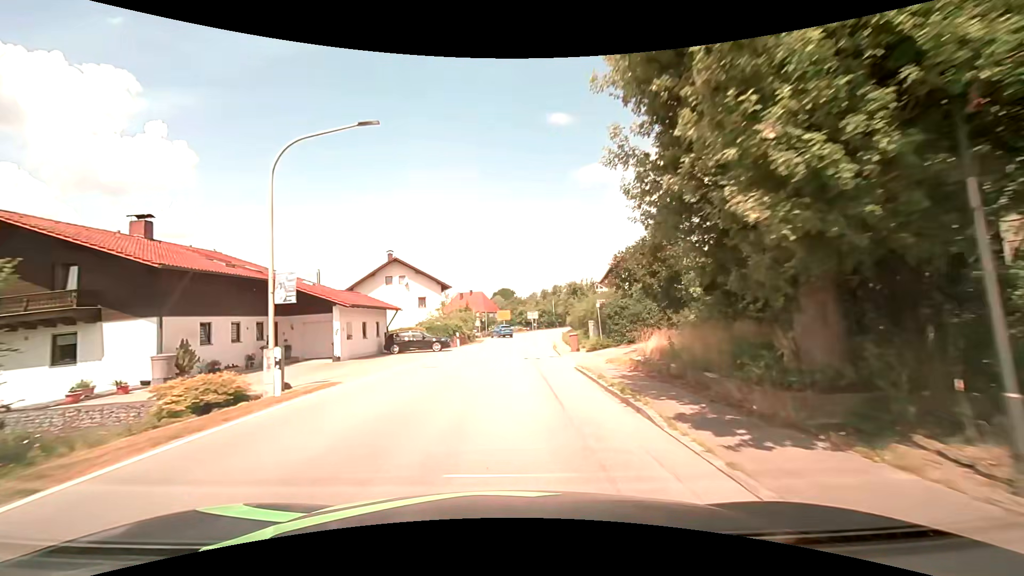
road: tertiary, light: Day
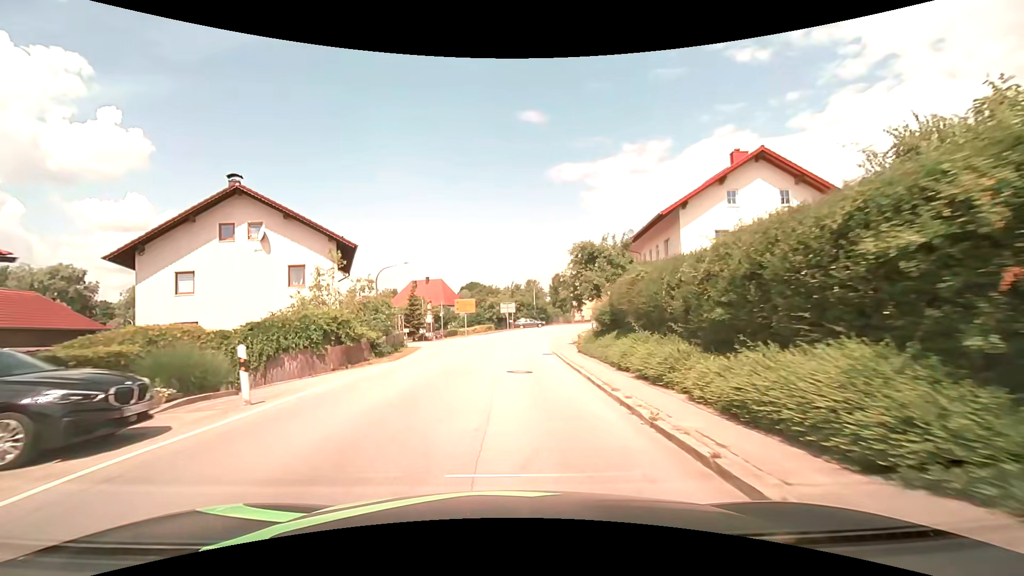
(+0.5, +26.2) m; +3°
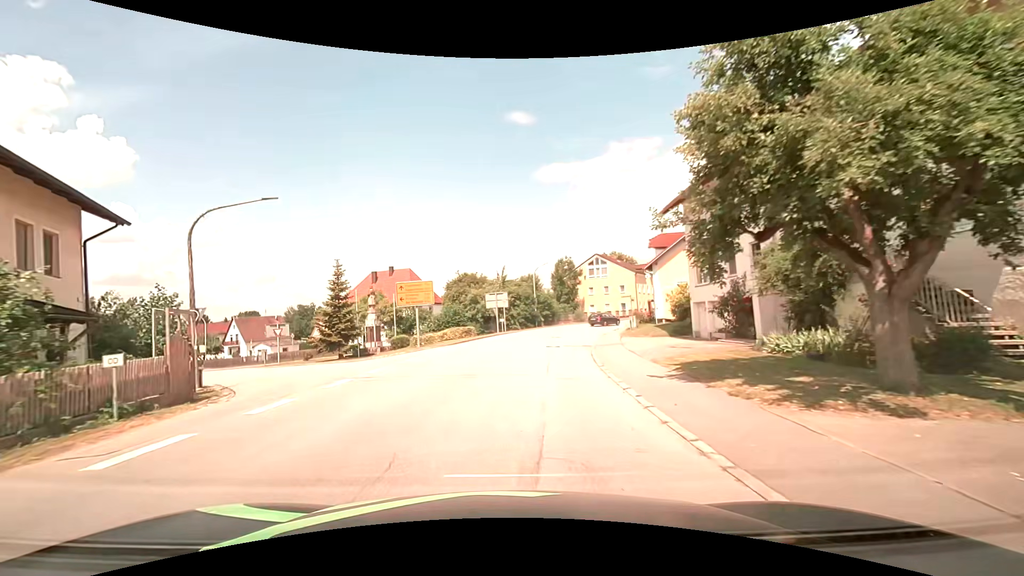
(+0.3, +22.6) m; +1°
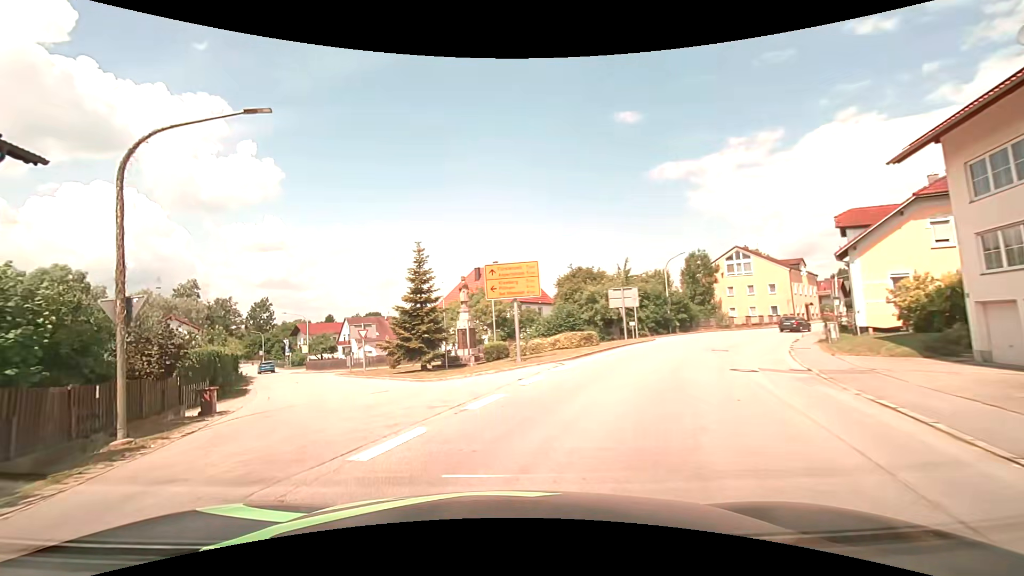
(-1.0, +9.6) m; -12°
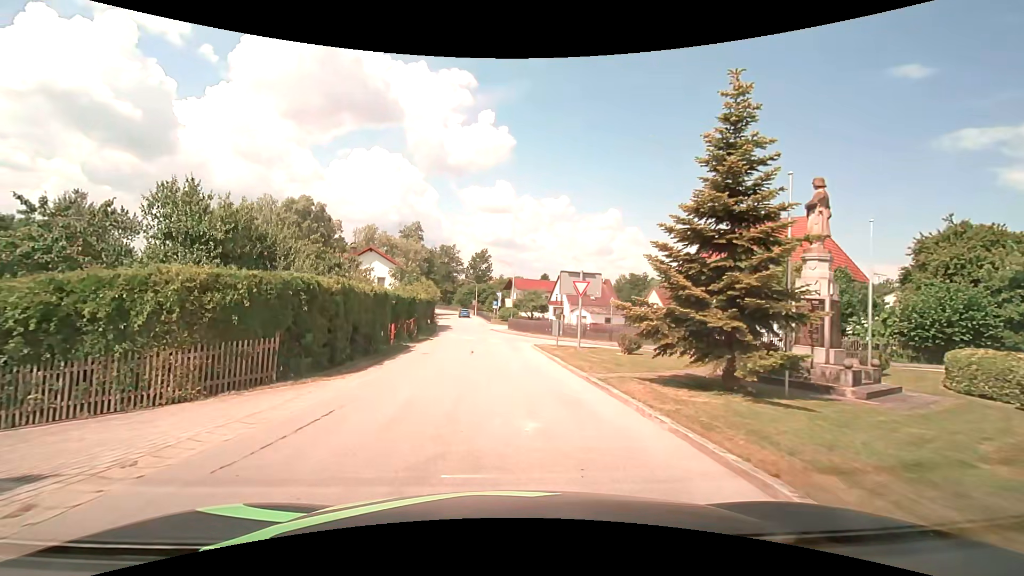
(-4.1, +15.5) m; -22°
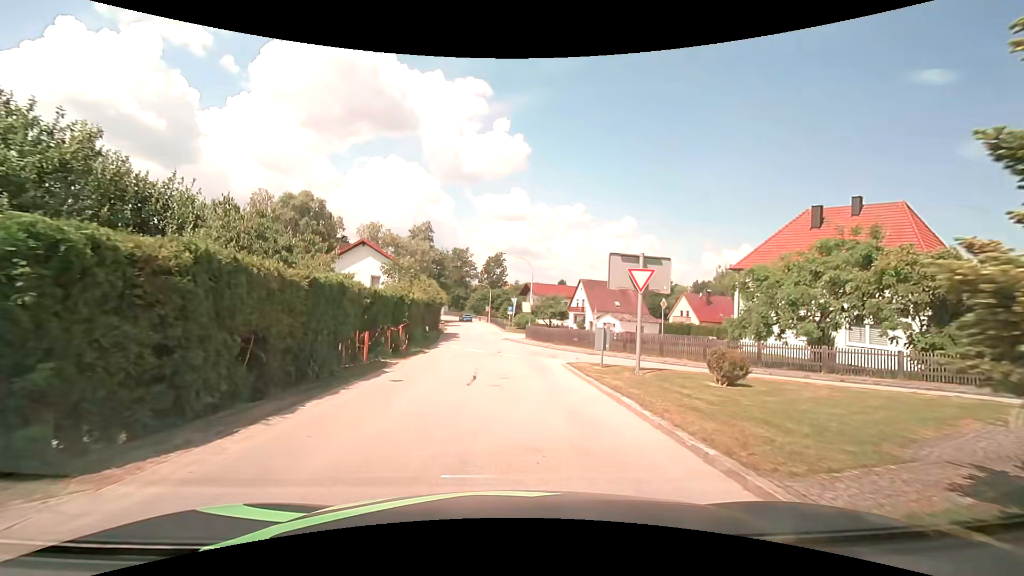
(-0.5, +7.7) m; -4°
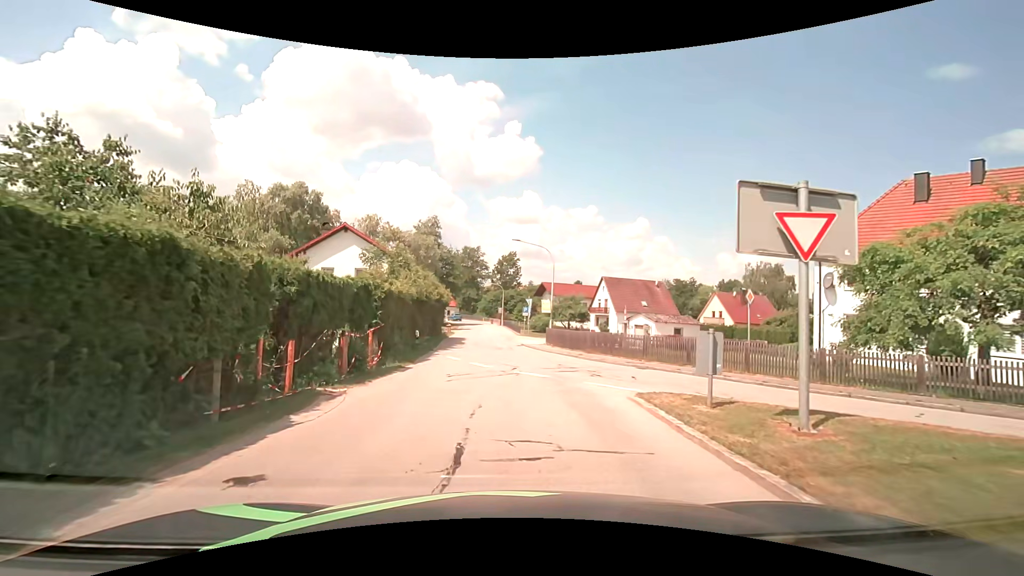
(-0.1, +7.7) m; -2°
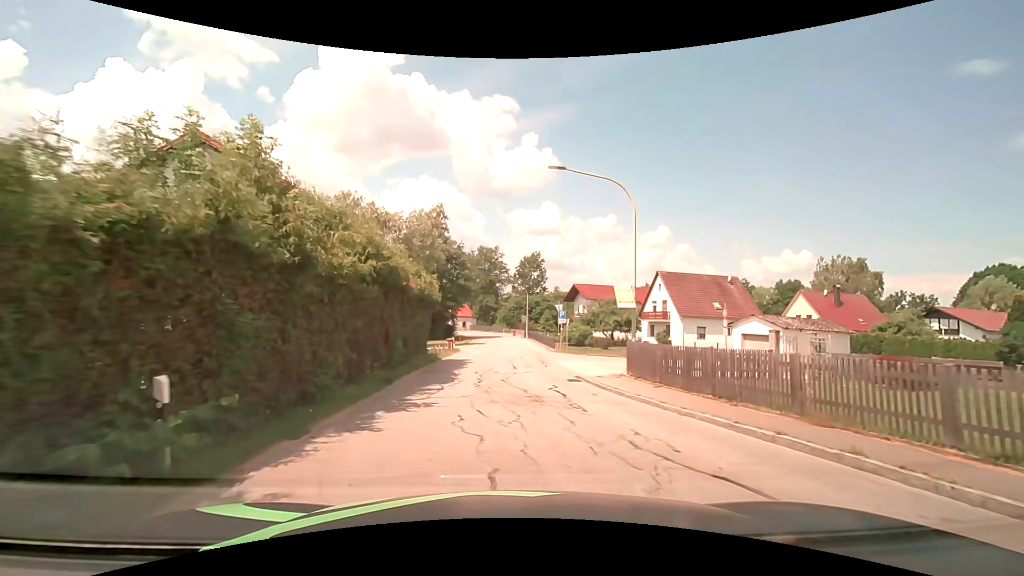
(-0.4, +17.6) m; -2°
(0, +10) (0, +20) (0, +30) (0, +40) (0, +50) (0, +60) (-1, +70) (-3, +80) (-6, +89) (-10, +98) m
